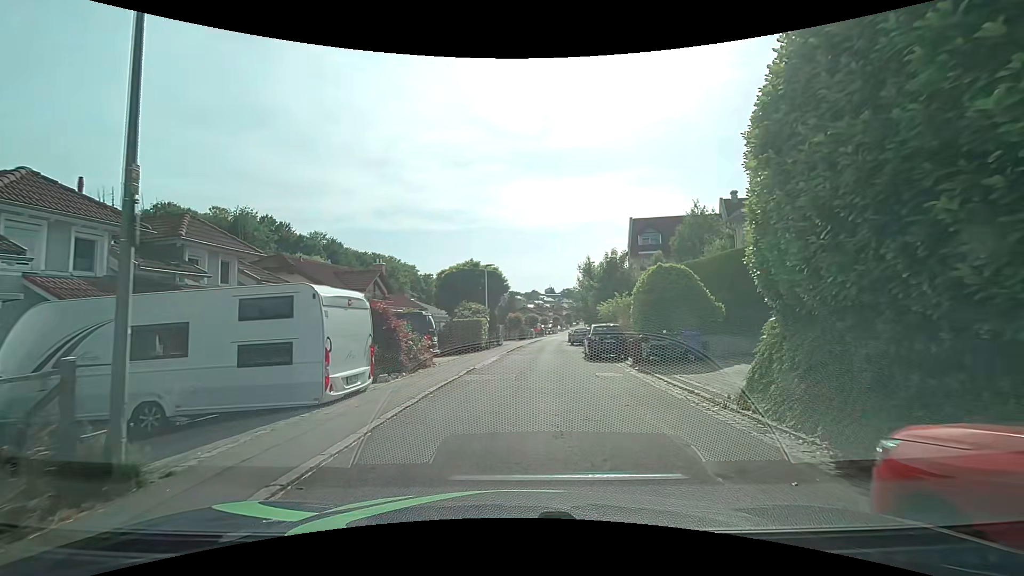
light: Day
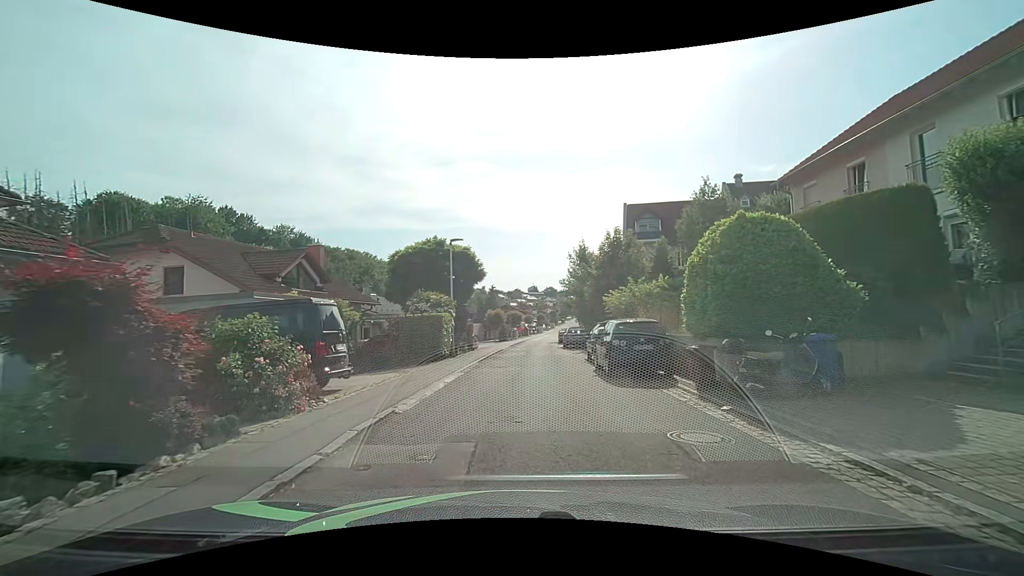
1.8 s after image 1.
(+0.2, +8.8) m; +2°
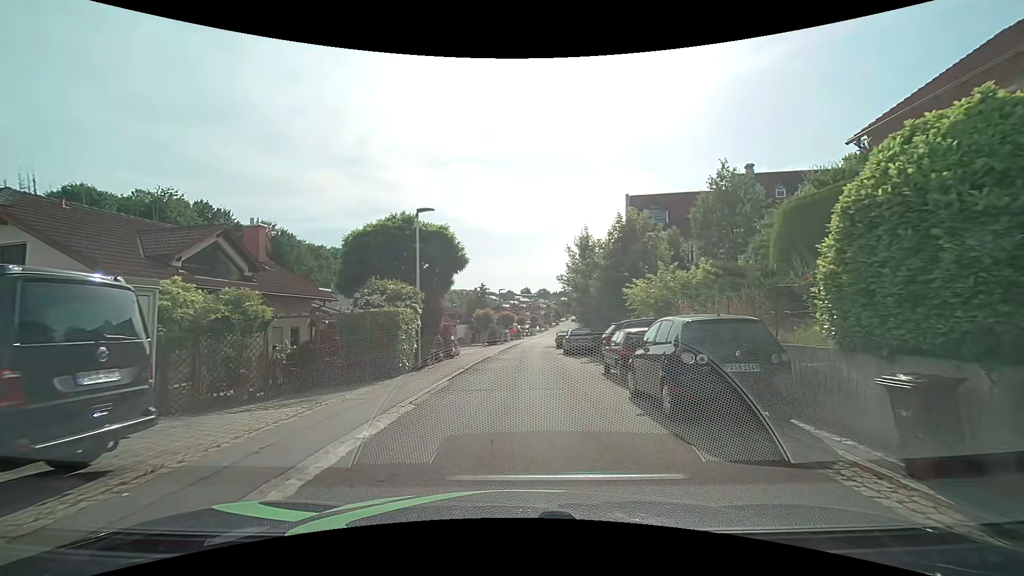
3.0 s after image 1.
(+0.1, +6.1) m; +1°
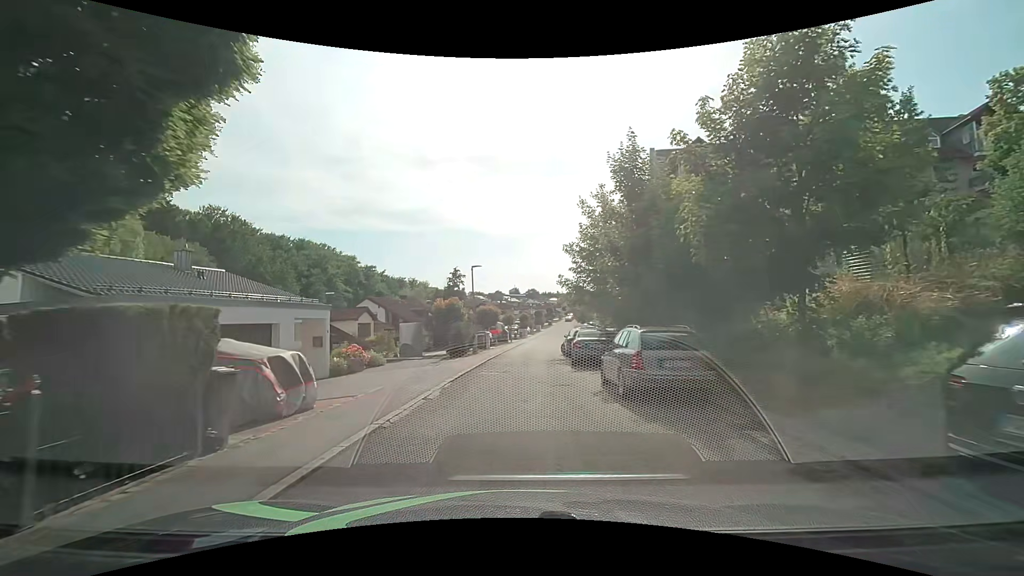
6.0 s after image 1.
(+0.2, +17.6) m; +1°
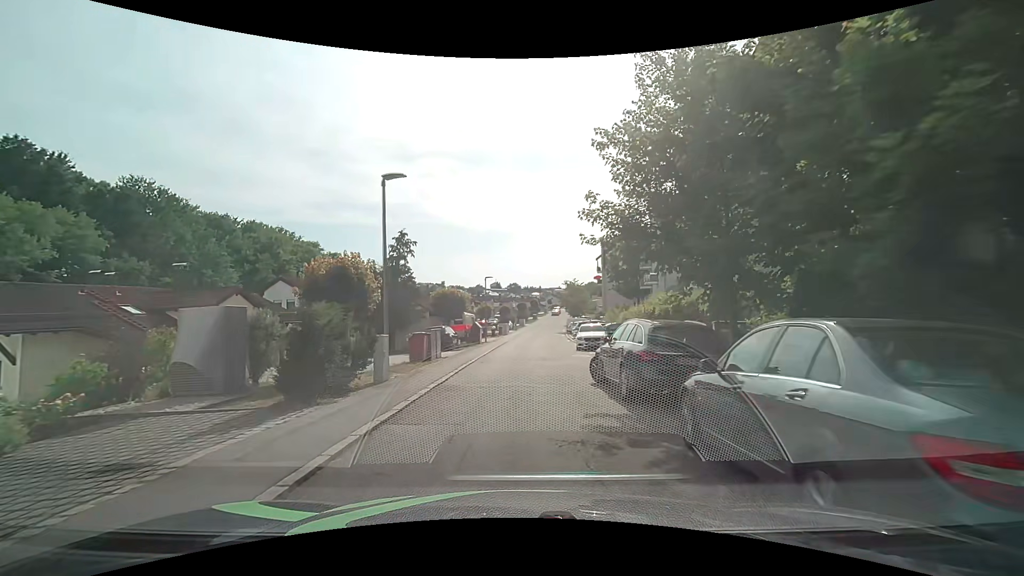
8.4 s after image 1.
(+0.2, +16.5) m; +2°
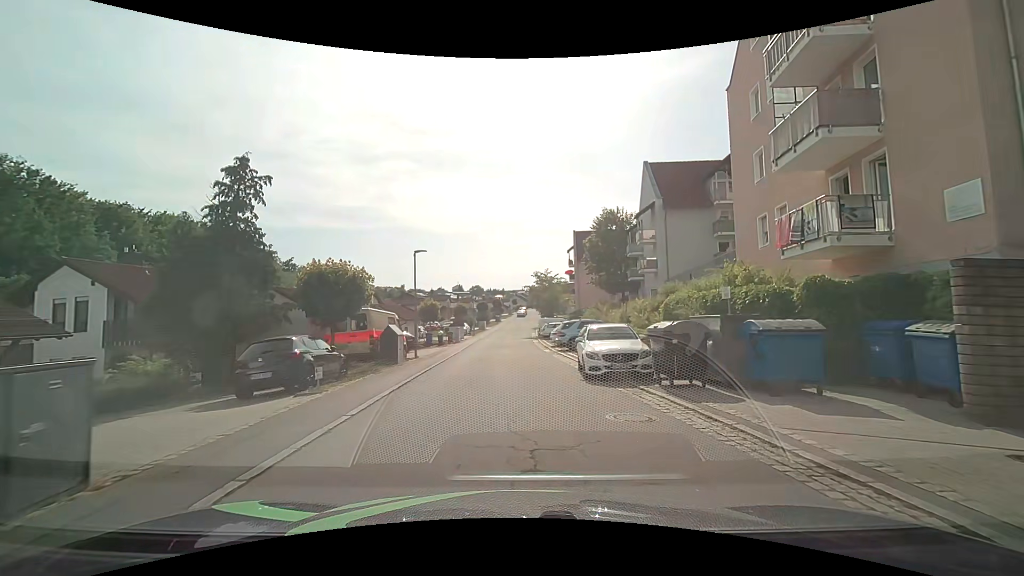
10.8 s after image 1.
(+0.5, +15.0) m; +4°
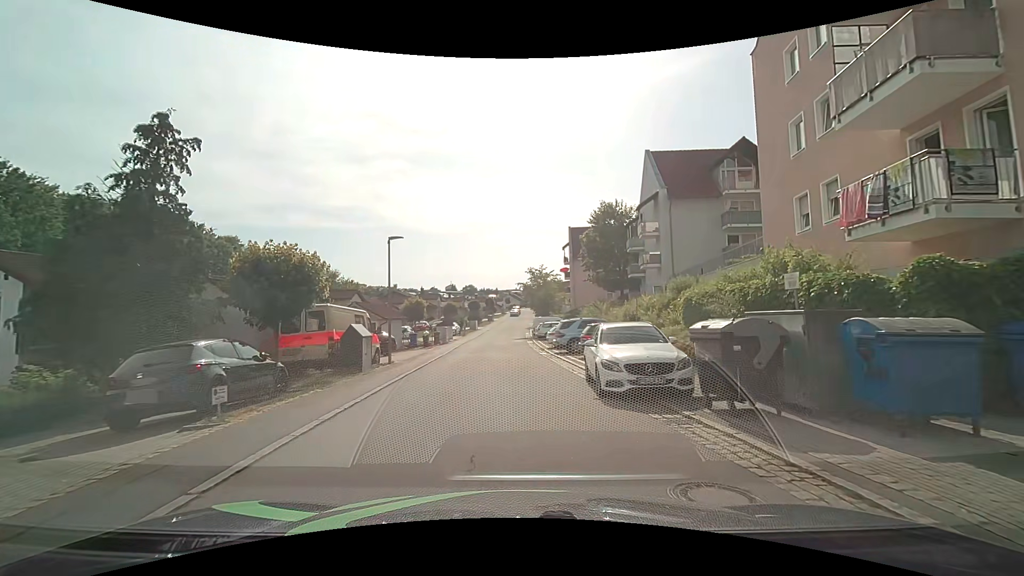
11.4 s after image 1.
(0.0, +3.5) m; +1°
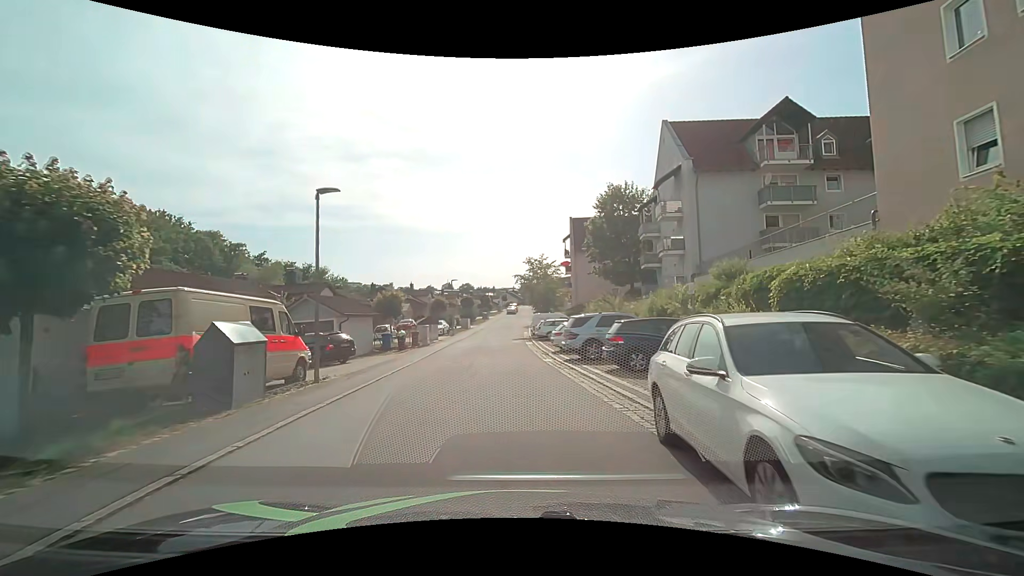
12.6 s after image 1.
(+0.1, +6.9) m; +1°
(0, +10) (0, +20) (-1, +30) (-1, +40) (-1, +50) (0, +60) (0, +70) (+1, +80) (+1, +90) (+2, +100) m
